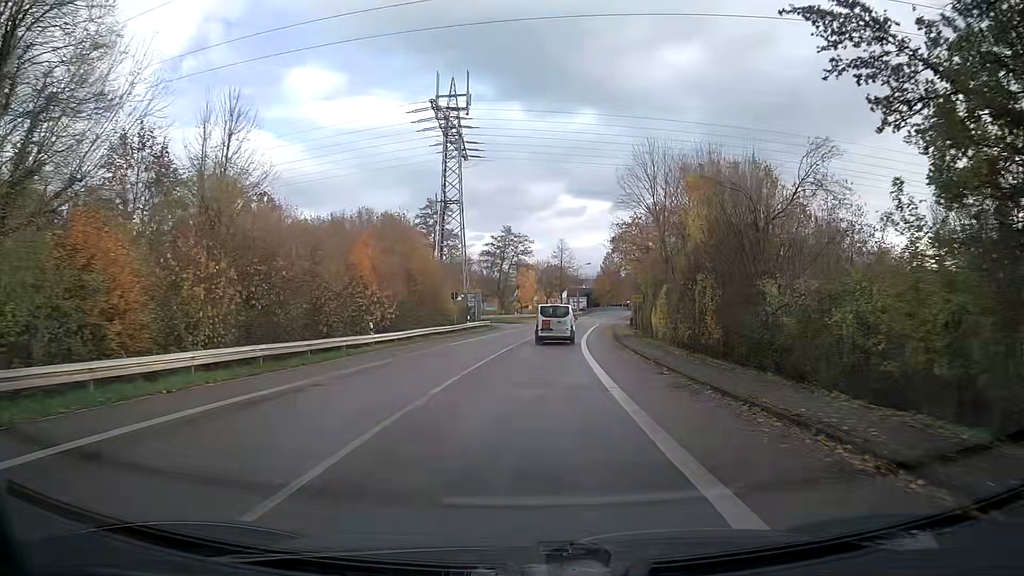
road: tertiary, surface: asphalt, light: Day
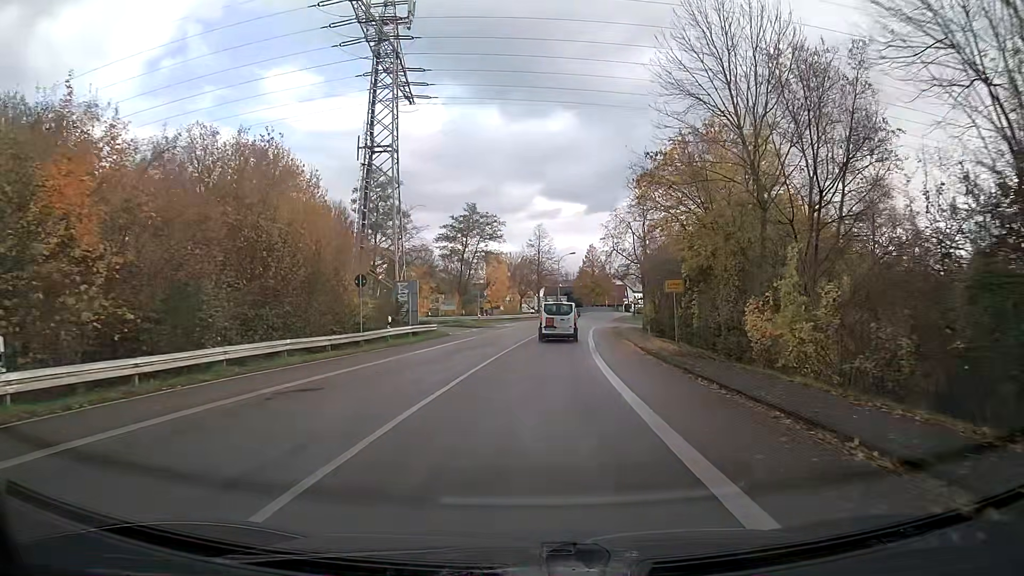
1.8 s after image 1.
(+0.5, +21.9) m; +2°
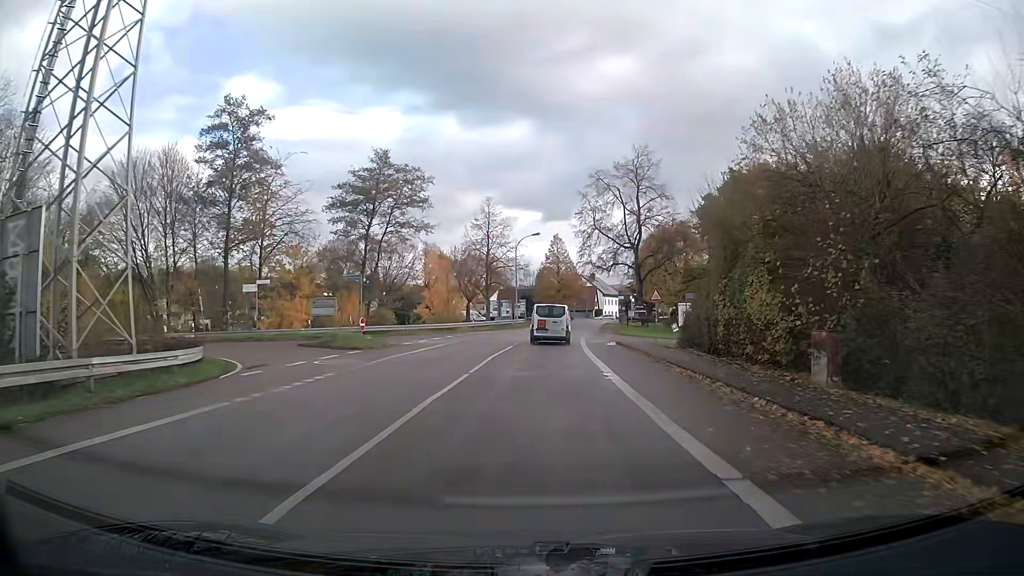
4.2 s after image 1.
(+0.8, +28.8) m; +3°
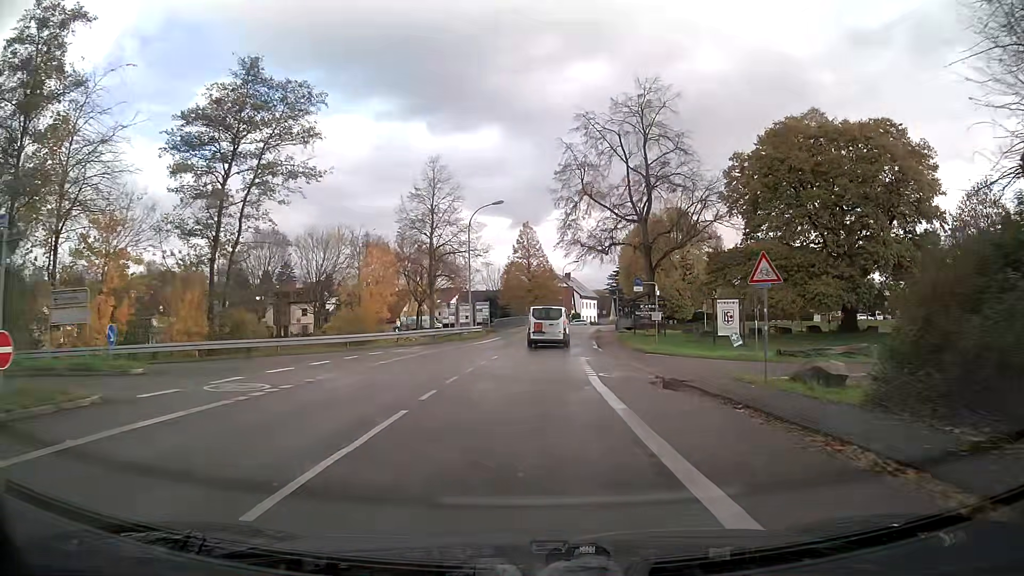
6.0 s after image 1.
(+0.5, +20.8) m; +3°
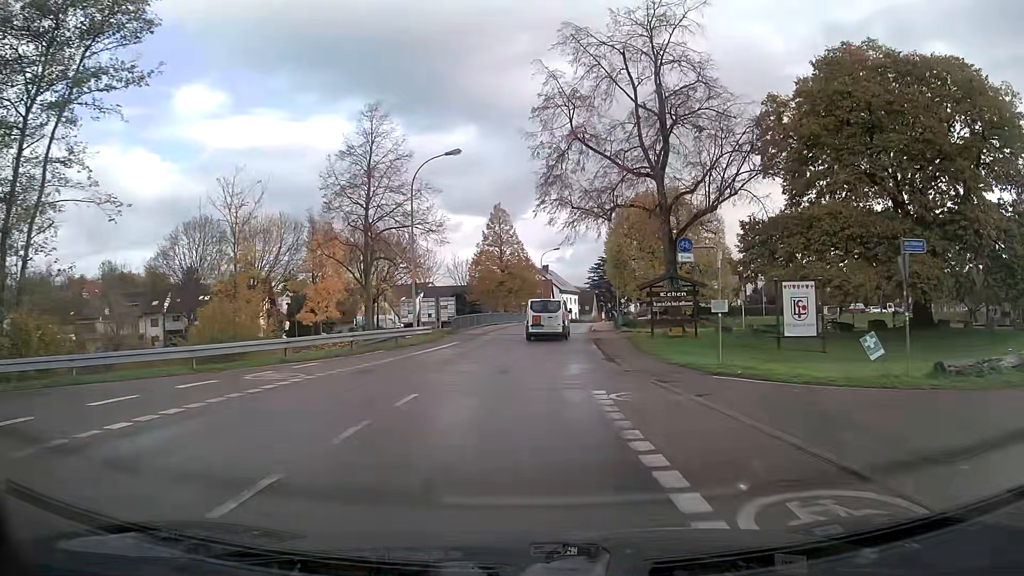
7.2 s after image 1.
(+0.3, +13.5) m; +2°
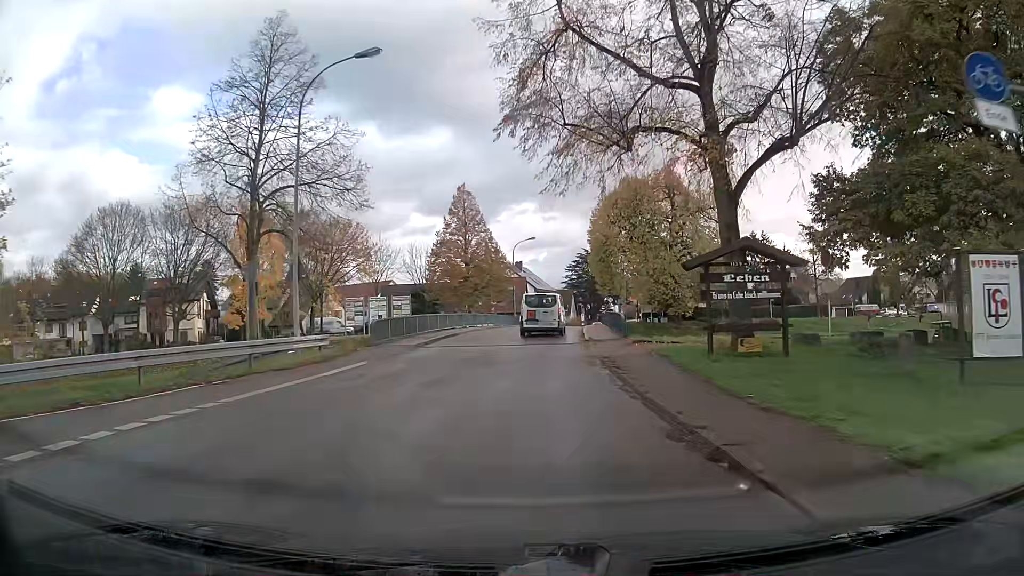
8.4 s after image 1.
(+0.2, +13.1) m; +2°
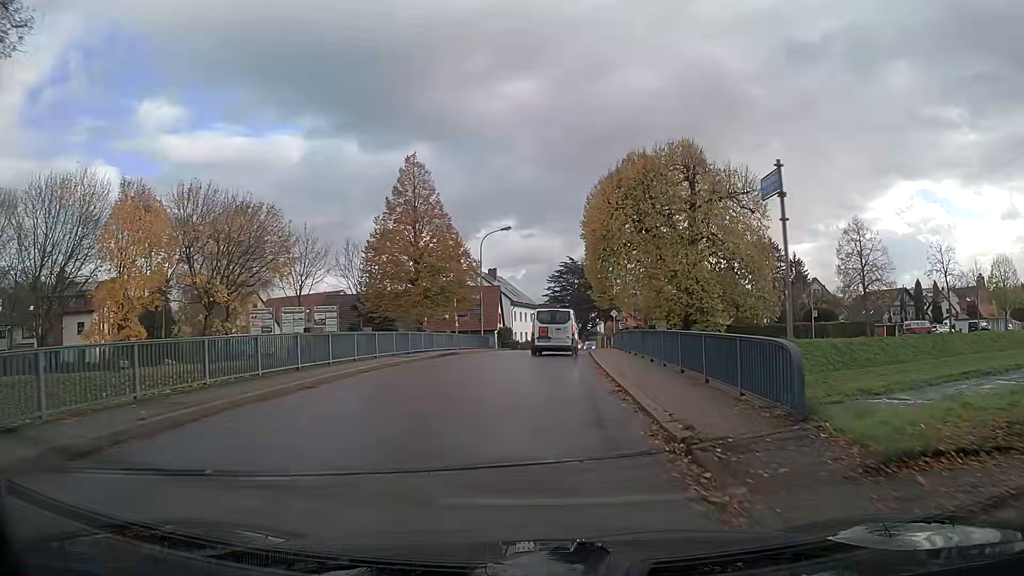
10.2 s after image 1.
(+0.3, +18.9) m; +2°
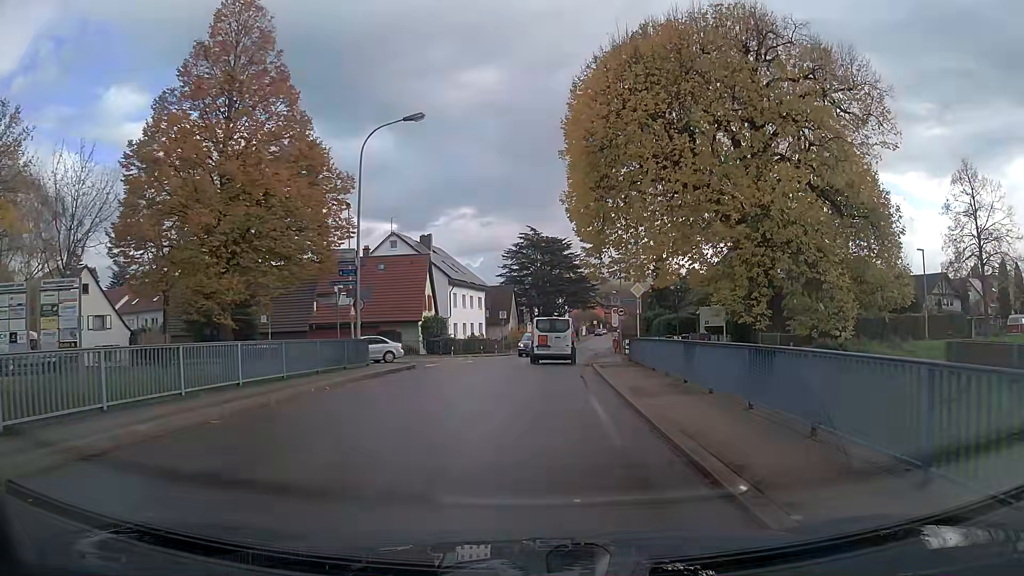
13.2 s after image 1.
(+0.8, +26.2) m; +4°
(0, +10) (0, +20) (+1, +30) (+2, +40) (+3, +50) (+4, +60) (+5, +70) (+7, +80) (+8, +90) (+10, +99) m
